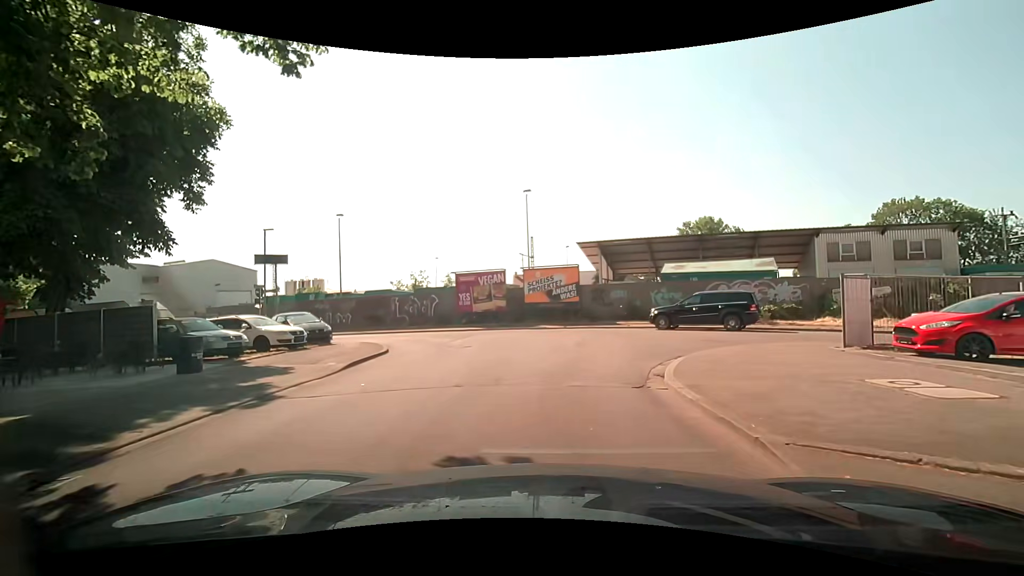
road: unclassified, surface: asphalt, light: Day
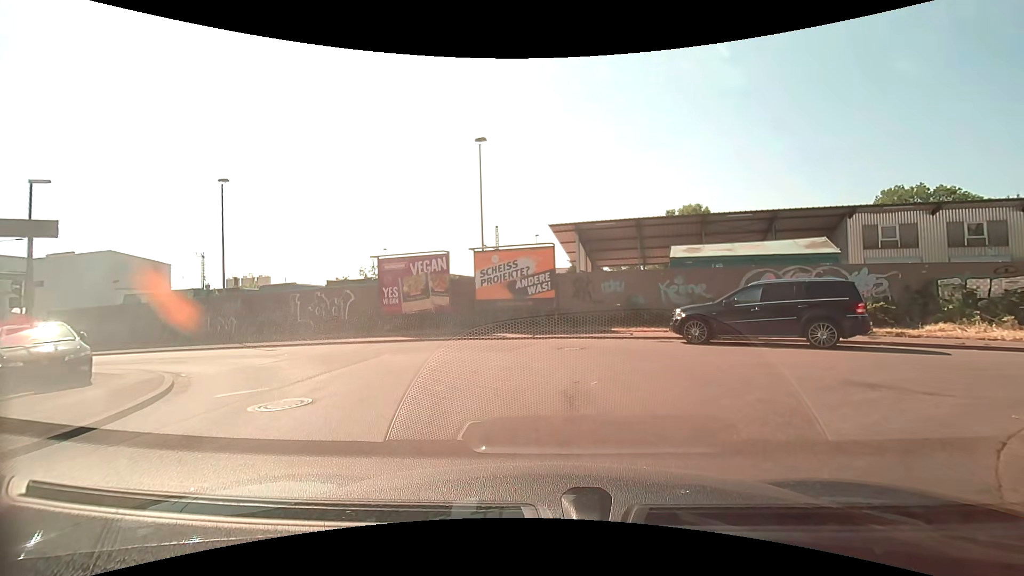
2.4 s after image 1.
(+0.4, +9.8) m; +4°
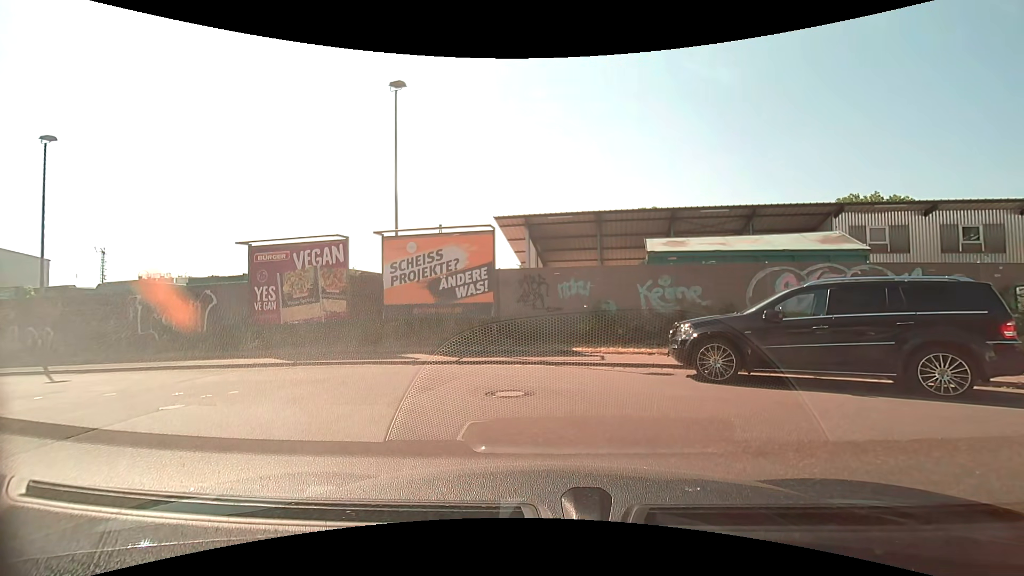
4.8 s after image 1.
(+0.3, +5.9) m; +3°
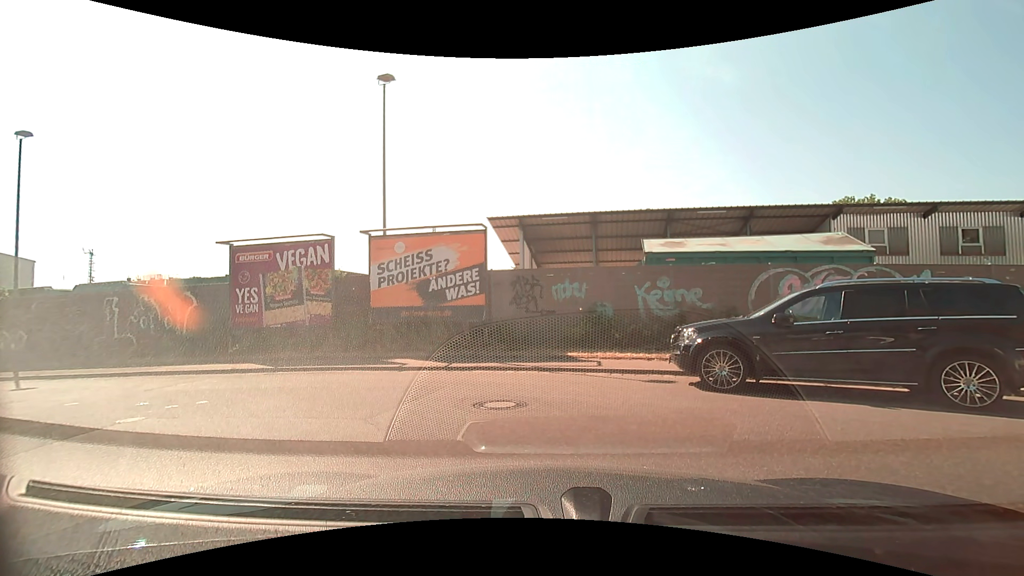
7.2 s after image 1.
(0.0, +0.6) m; 0°
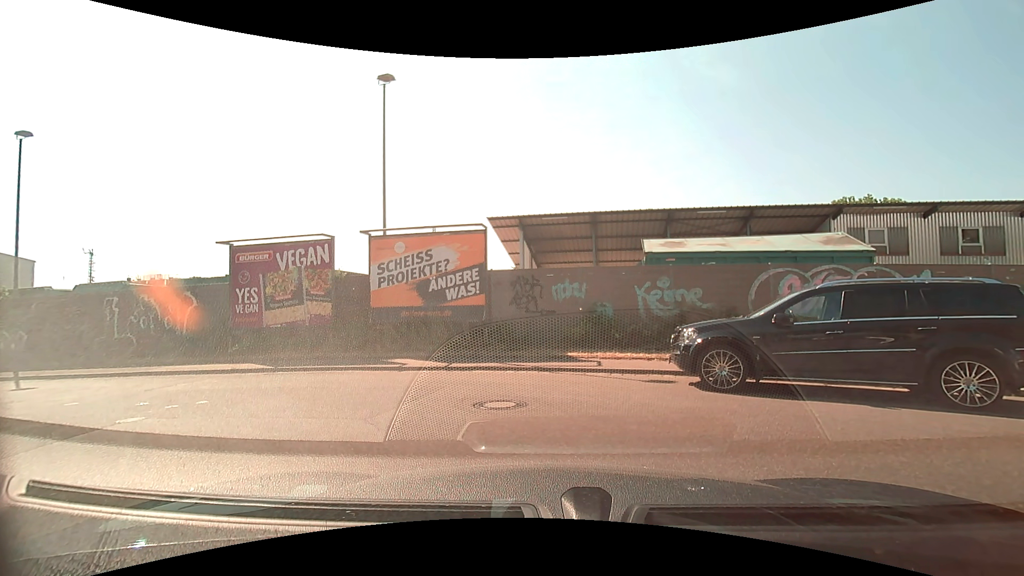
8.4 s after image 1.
(0.0, 0.0) m; 0°
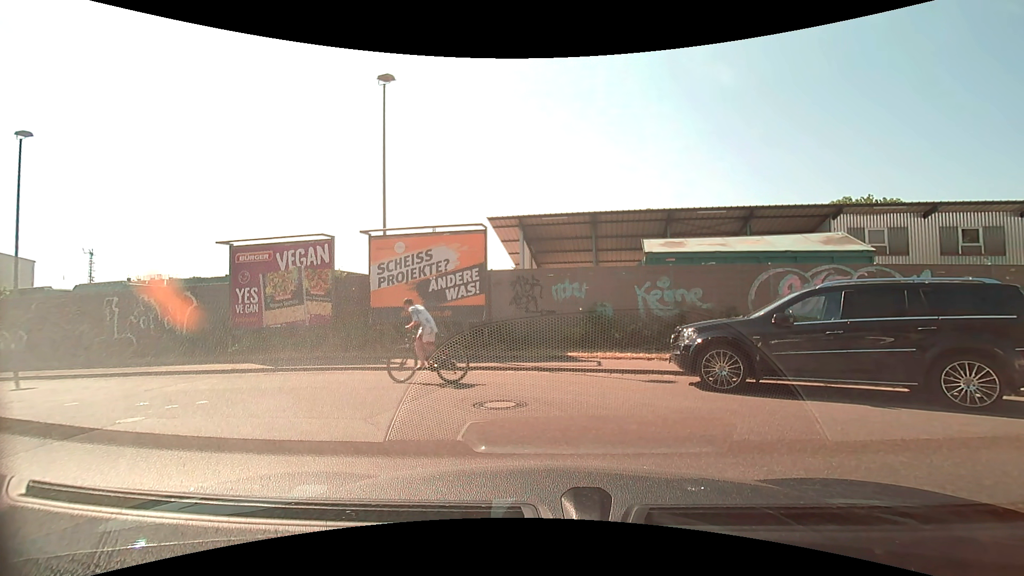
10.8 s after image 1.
(0.0, 0.0) m; 0°
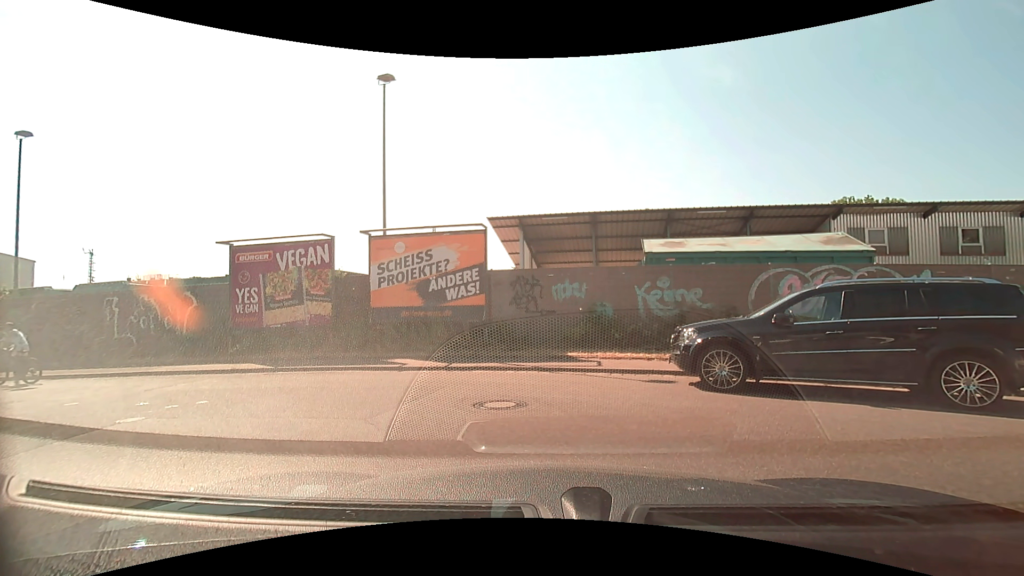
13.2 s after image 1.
(0.0, 0.0) m; 0°
